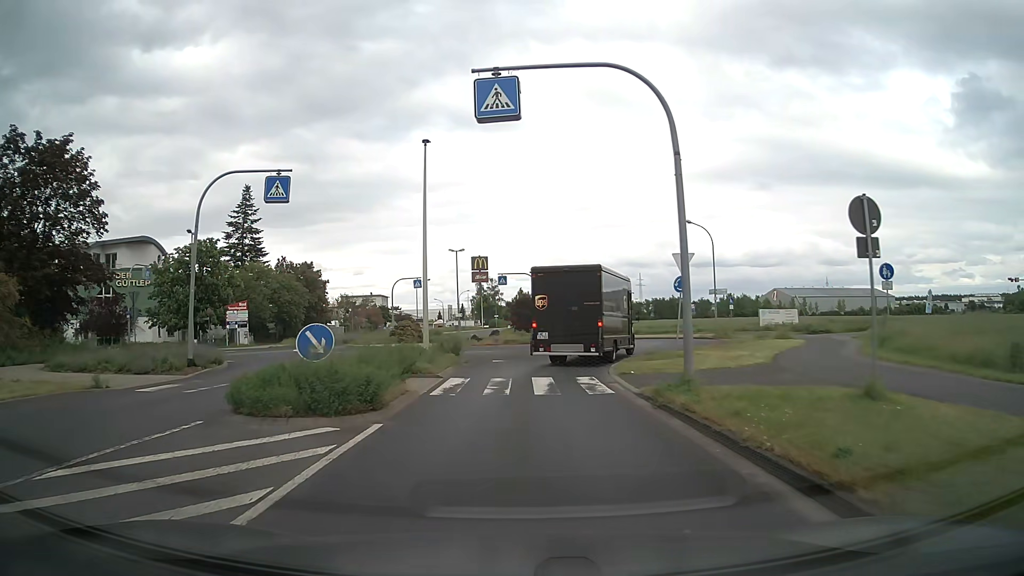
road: tertiary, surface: asphalt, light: Day
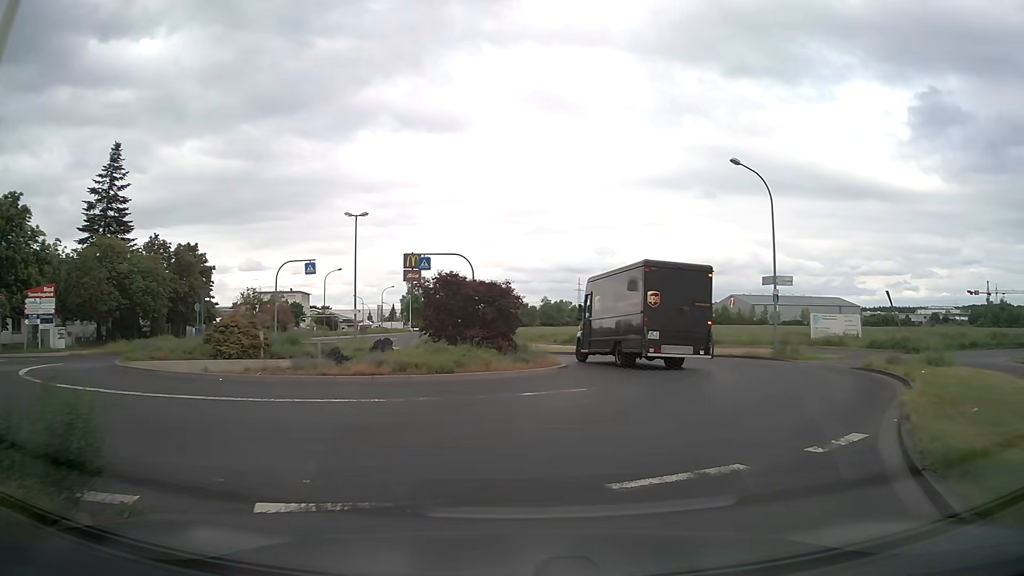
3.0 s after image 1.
(+0.4, +19.0) m; +5°
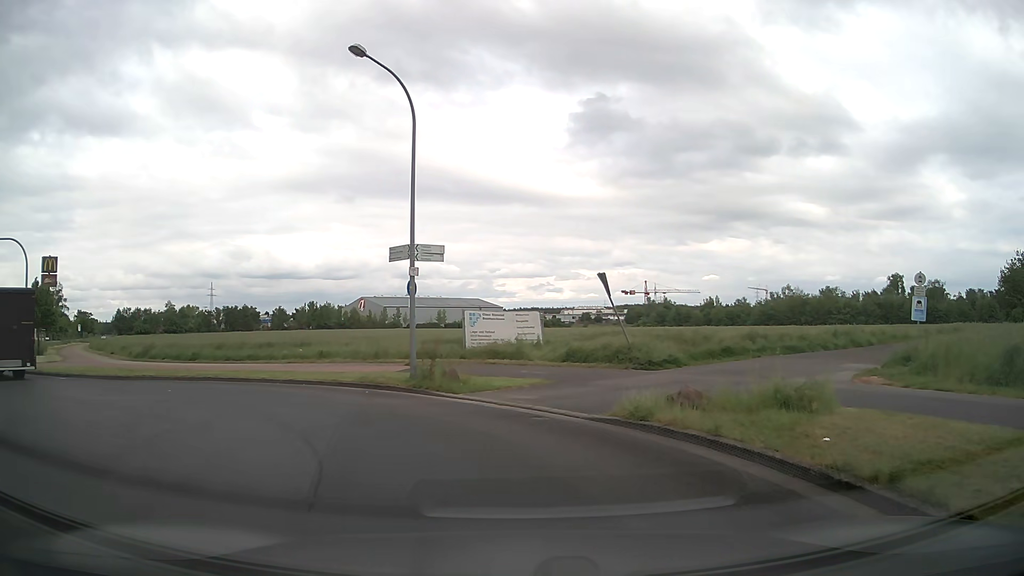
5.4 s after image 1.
(+3.5, +11.4) m; +31°
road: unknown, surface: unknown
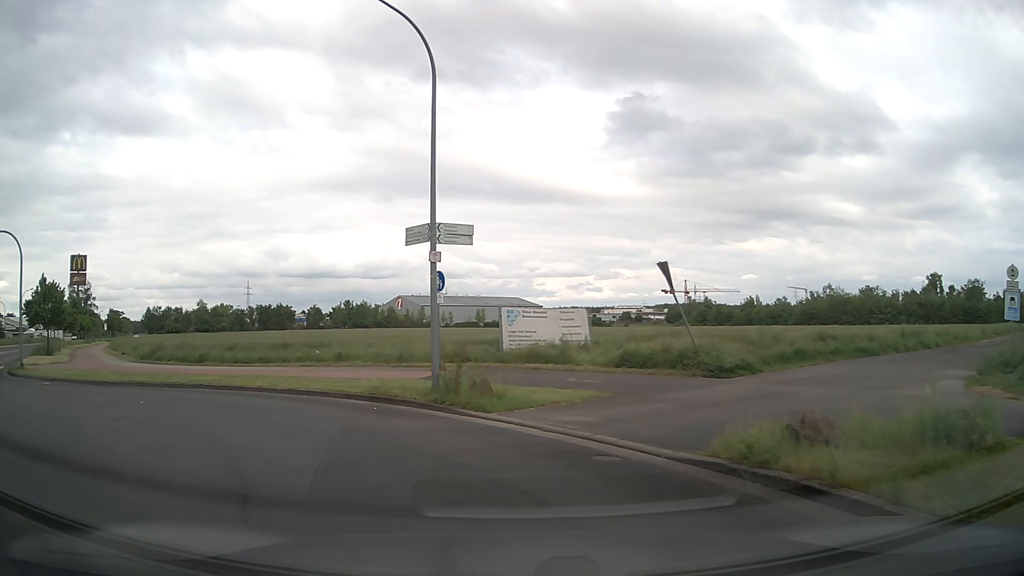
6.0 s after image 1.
(-0.1, +3.2) m; -4°
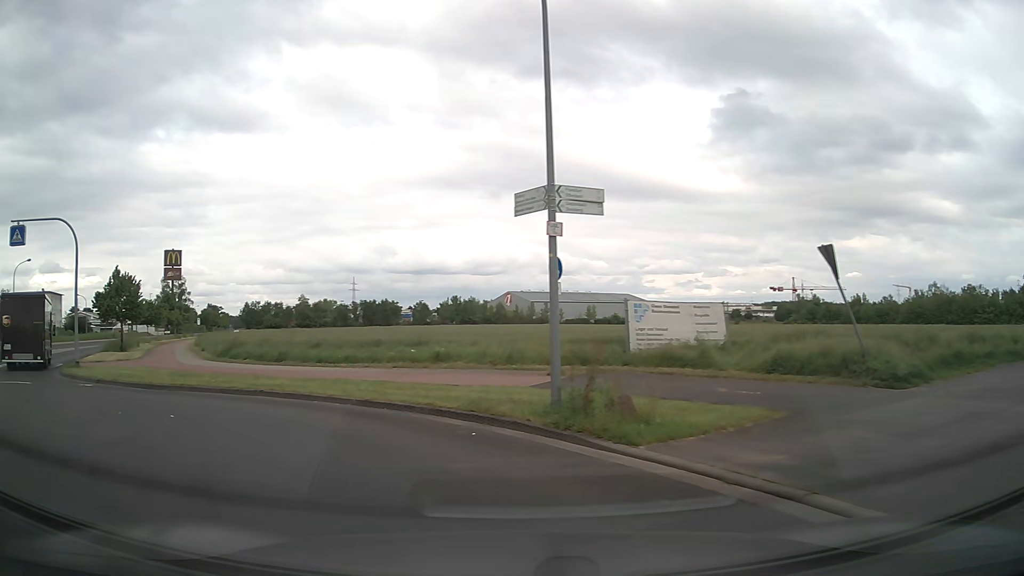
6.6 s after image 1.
(-0.2, +3.2) m; -8°
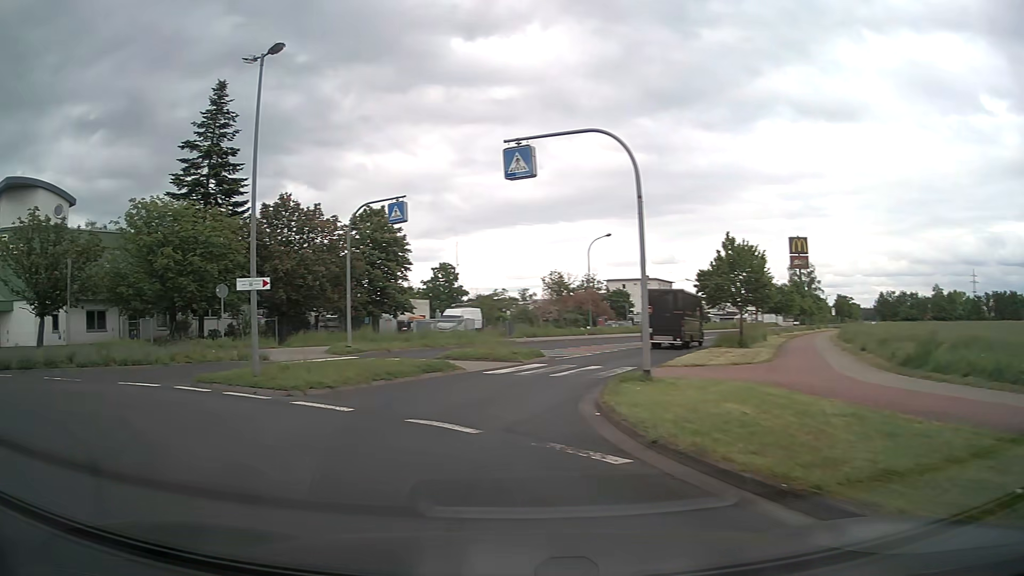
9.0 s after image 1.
(-5.7, +11.3) m; -55°
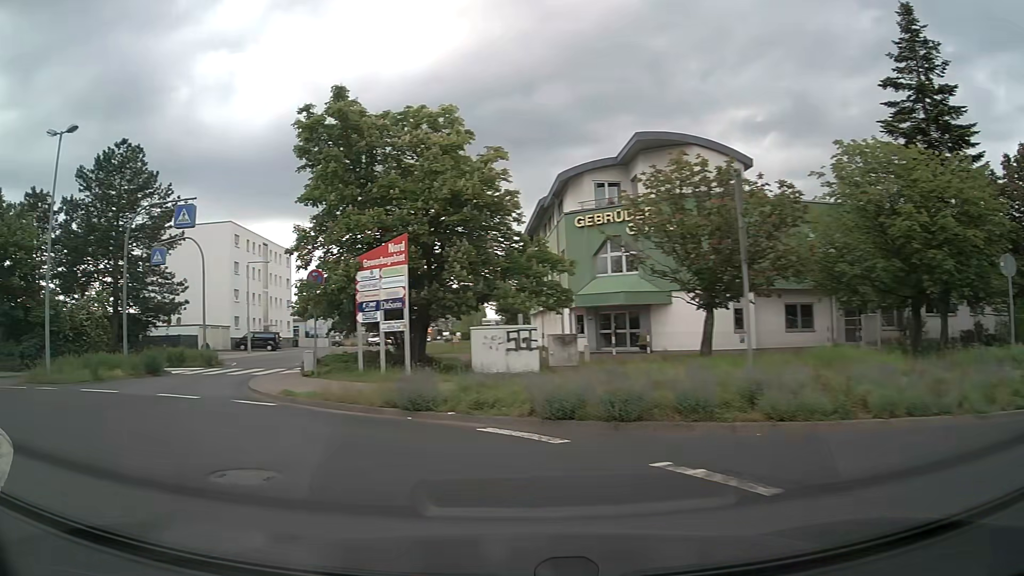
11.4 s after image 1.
(-6.2, +11.0) m; -59°
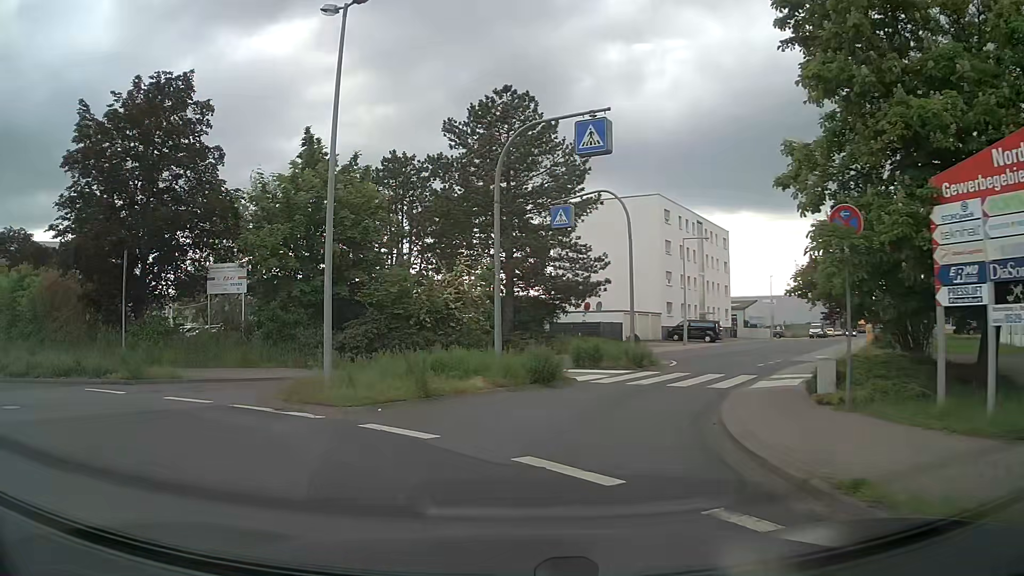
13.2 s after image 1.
(-3.3, +8.7) m; -36°
